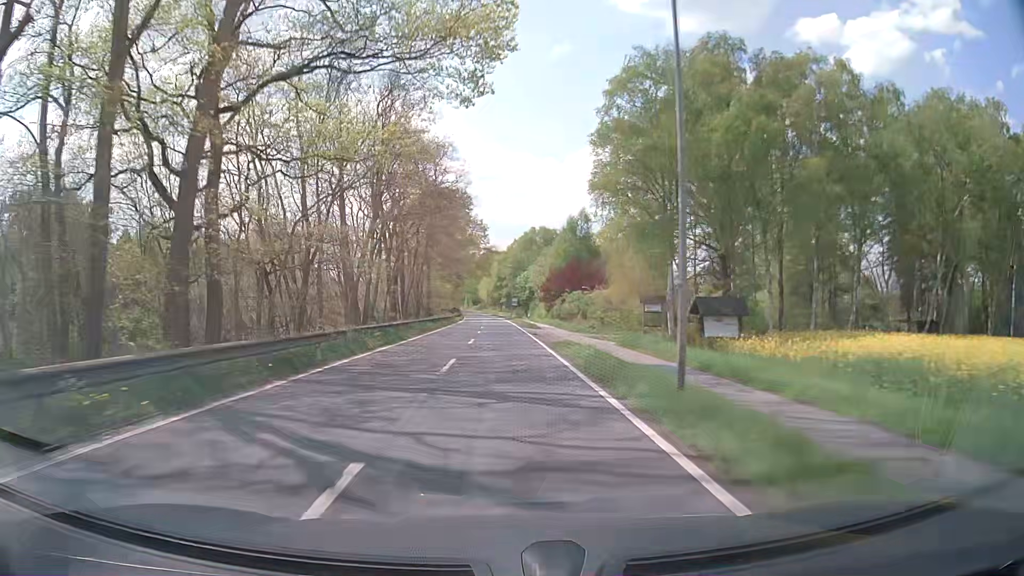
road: tertiary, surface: asphalt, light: Day
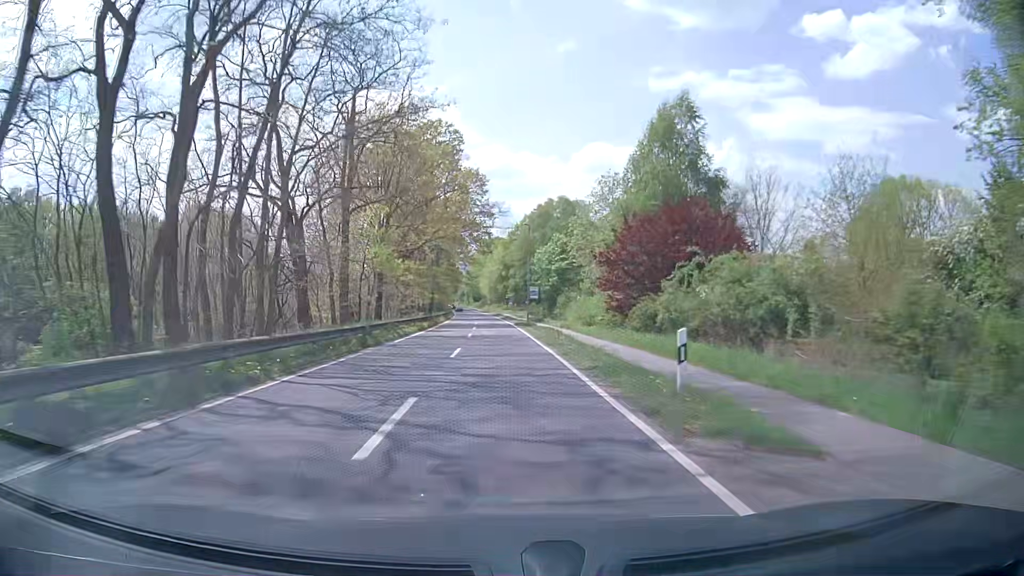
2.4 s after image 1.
(-0.2, +44.4) m; 0°
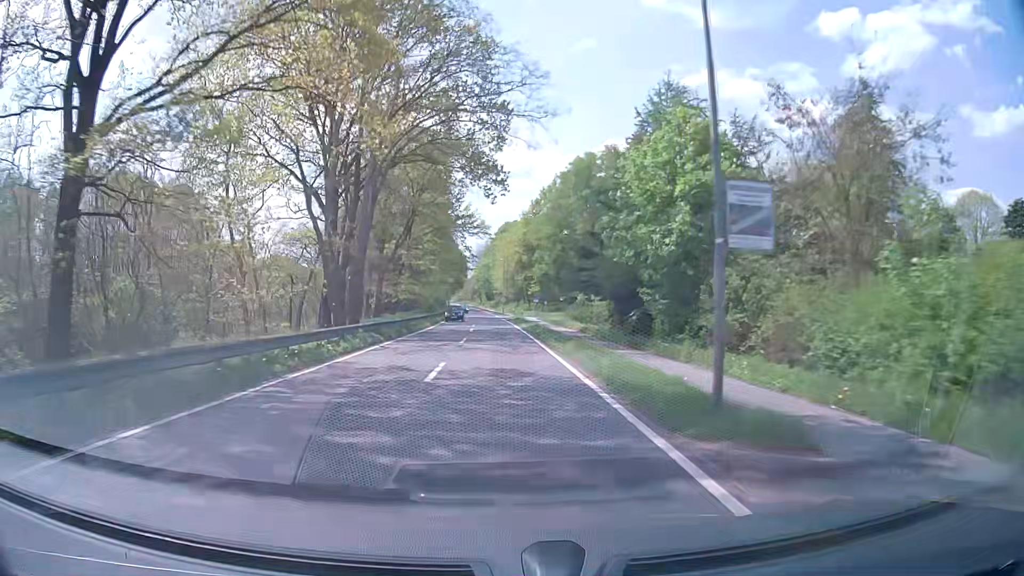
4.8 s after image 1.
(-0.6, +42.6) m; -1°
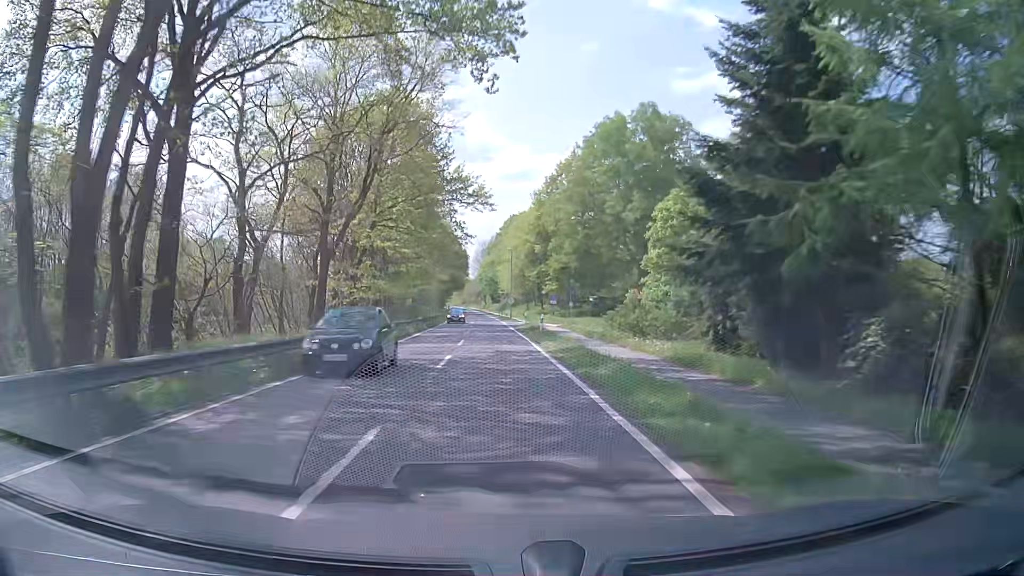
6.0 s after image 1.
(-0.2, +20.7) m; -1°
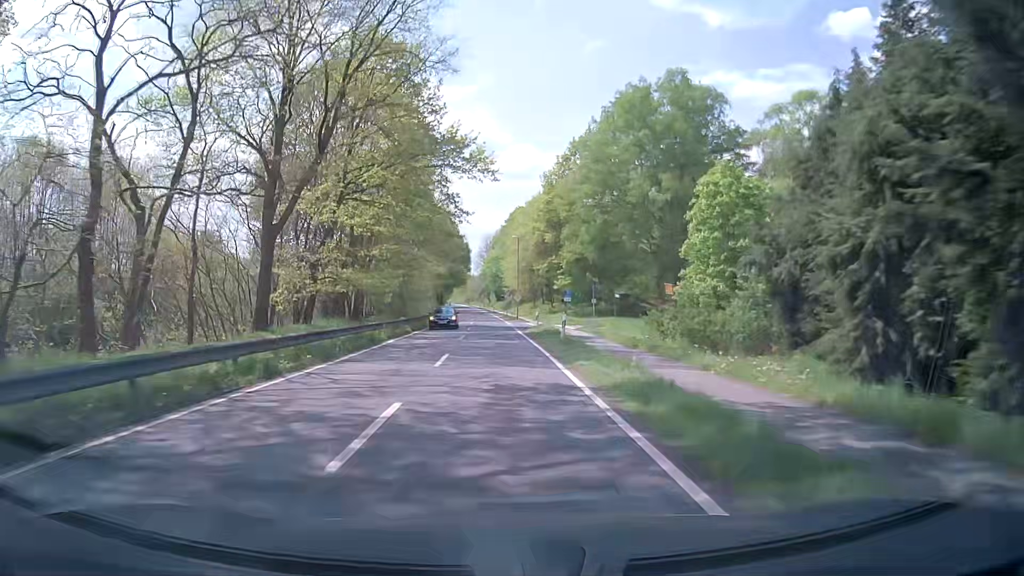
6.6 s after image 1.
(0.0, +10.3) m; -1°
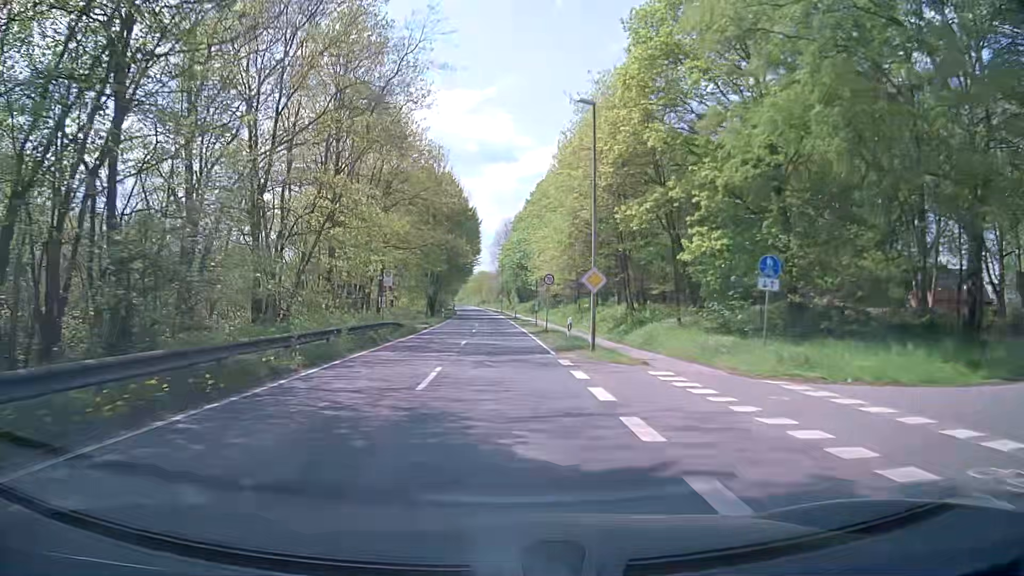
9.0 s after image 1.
(-0.5, +41.4) m; -1°
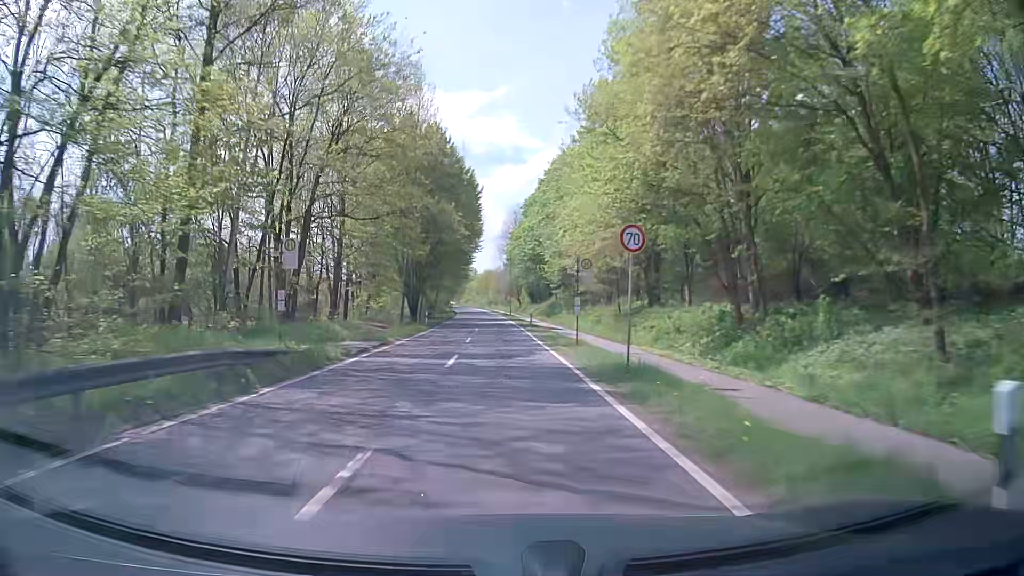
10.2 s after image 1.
(-0.2, +20.7) m; -1°
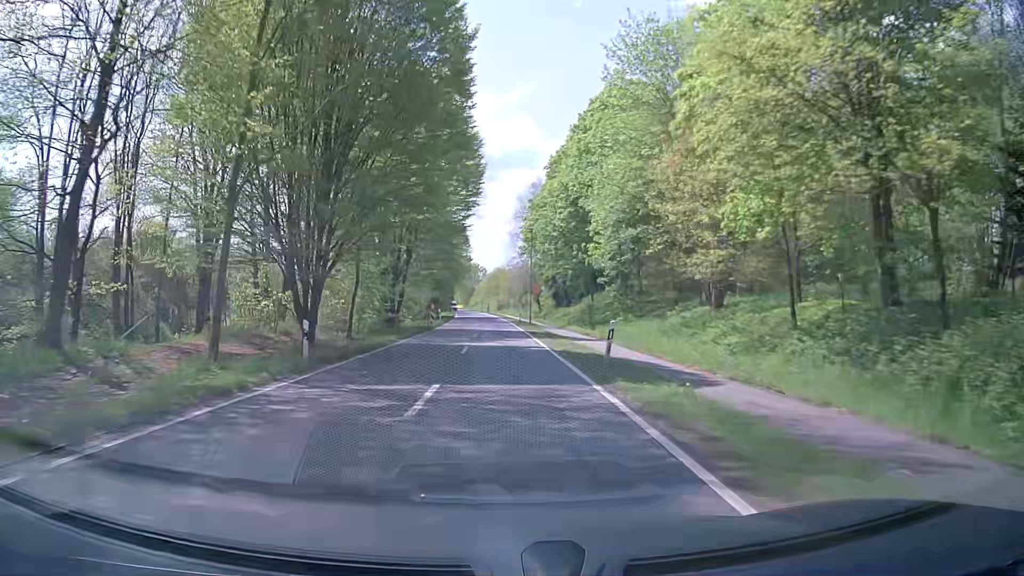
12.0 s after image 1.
(-0.2, +31.0) m; -1°
(0, +10) (0, +20) (0, +30) (0, +40) (-1, +50) (-1, +60) (-1, +70) (-2, +80) (-2, +90) (-3, +100) m
